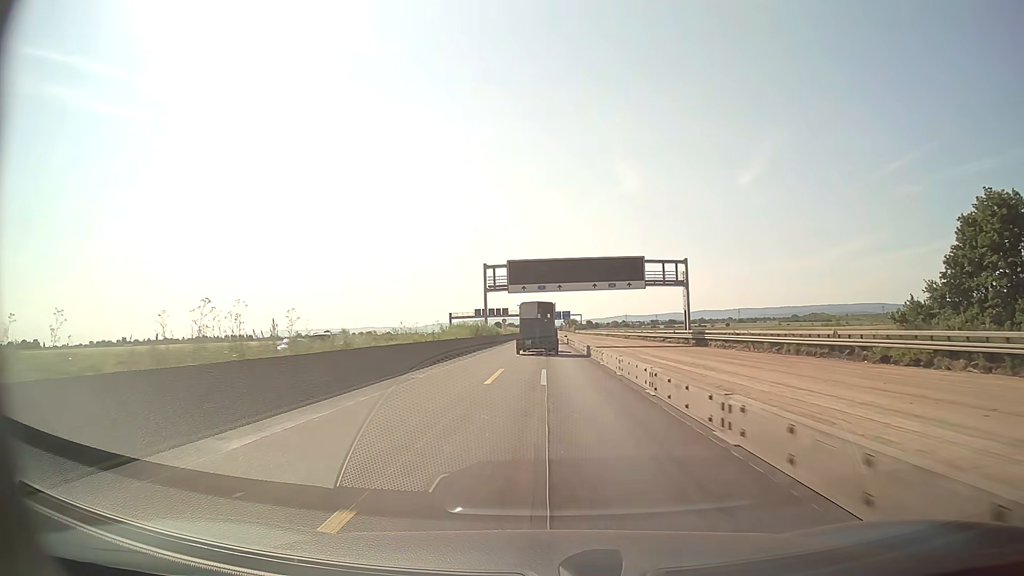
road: motorway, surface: asphalt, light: Day
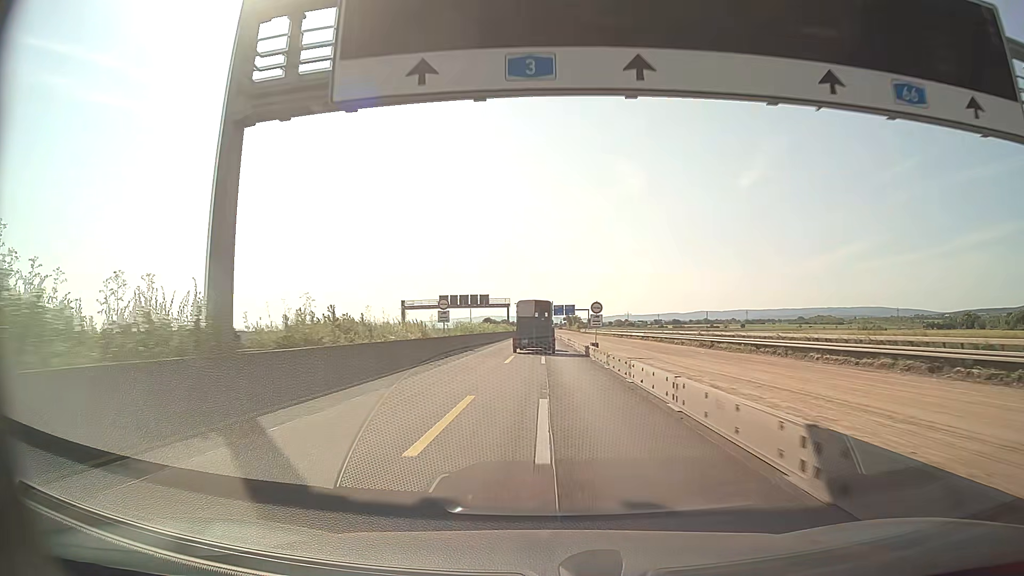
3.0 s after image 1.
(+0.1, +62.5) m; 0°
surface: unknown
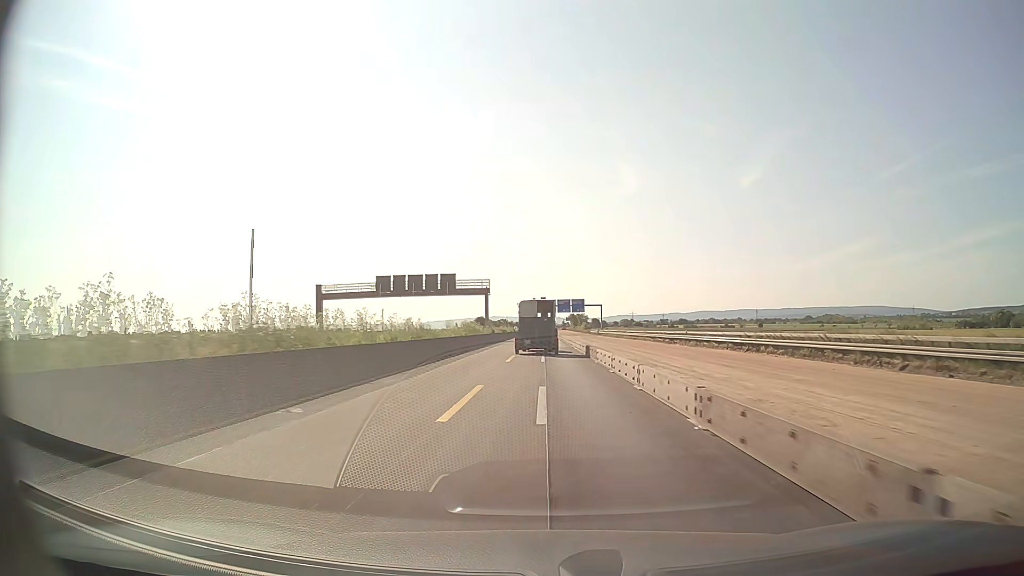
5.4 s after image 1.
(0.0, +49.9) m; 0°
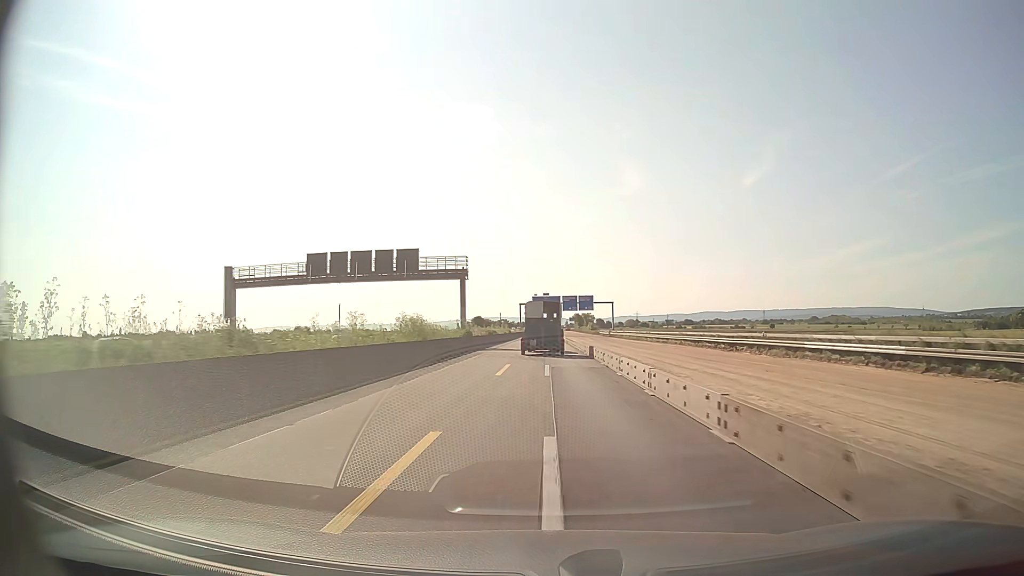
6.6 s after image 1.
(-0.1, +25.0) m; 0°
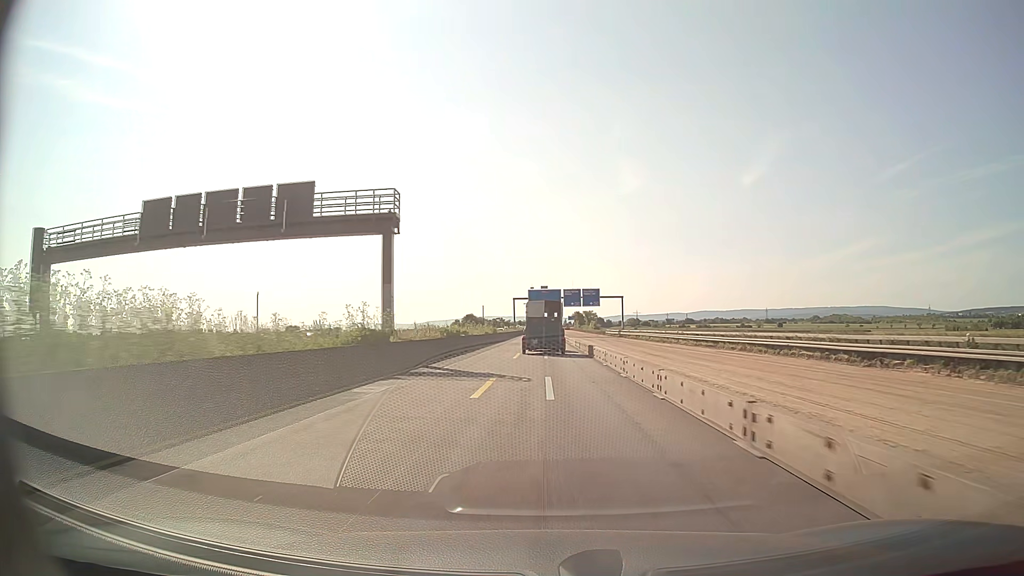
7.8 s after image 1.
(0.0, +25.0) m; 0°
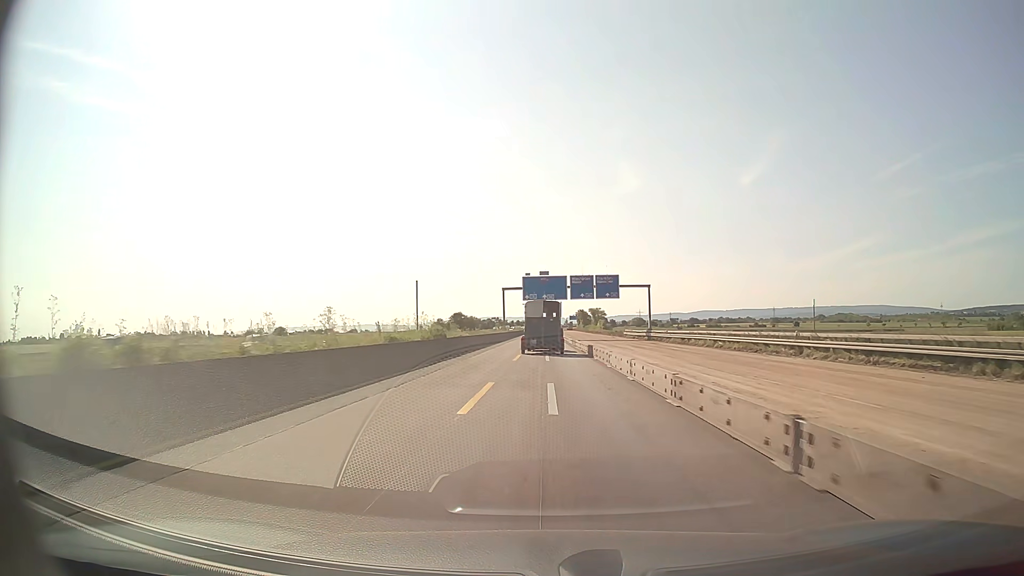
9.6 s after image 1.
(-0.1, +37.5) m; 0°
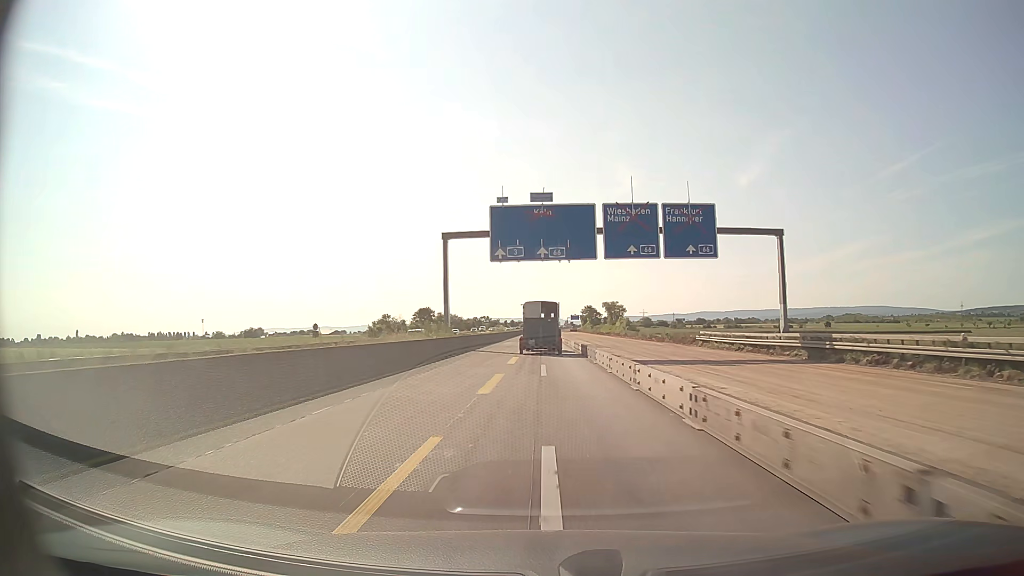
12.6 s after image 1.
(+0.1, +62.6) m; 0°
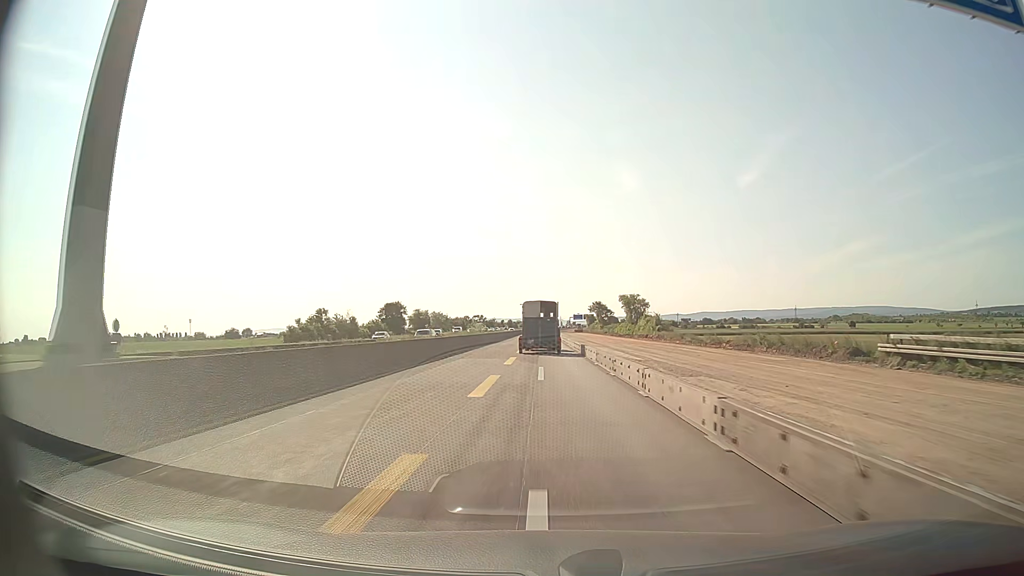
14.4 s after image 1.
(0.0, +37.5) m; 0°
(0, +10) (0, +20) (0, +30) (0, +40) (0, +50) (0, +60) (0, +70) (0, +80) (0, +90) (0, +100) m
